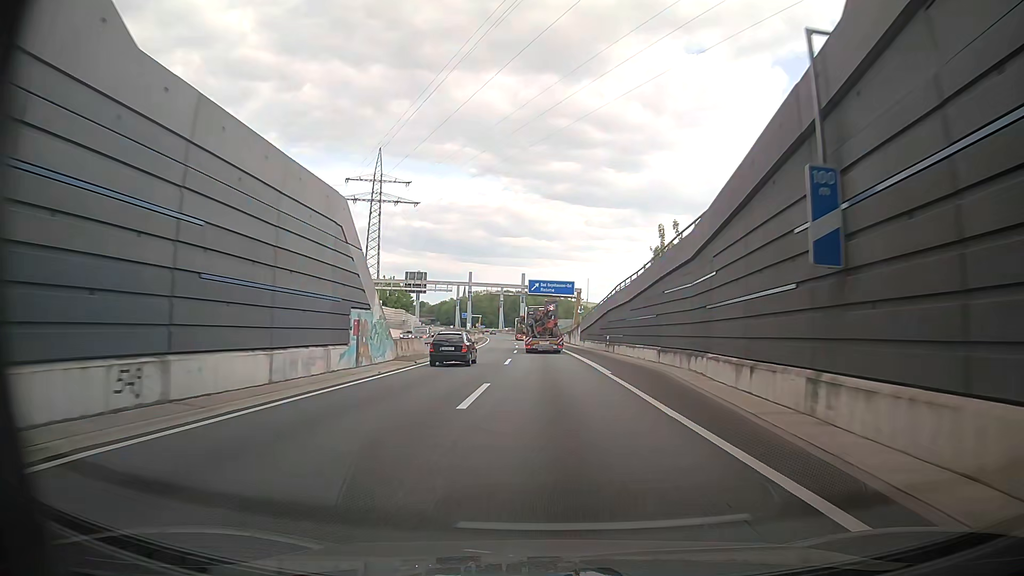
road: motorway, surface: asphalt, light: Day
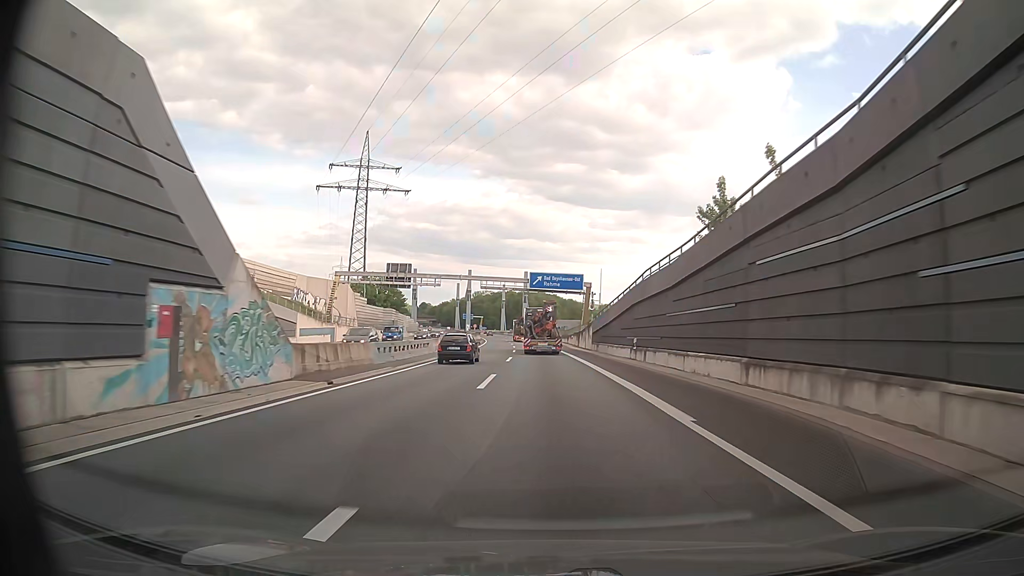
(+0.3, +13.2) m; +1°
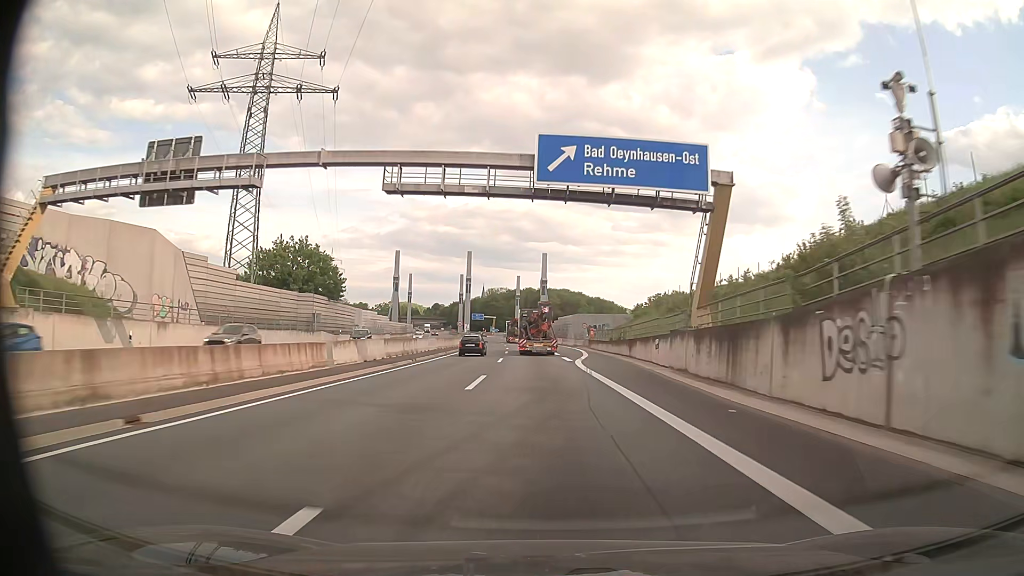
(-0.8, +54.7) m; -2°
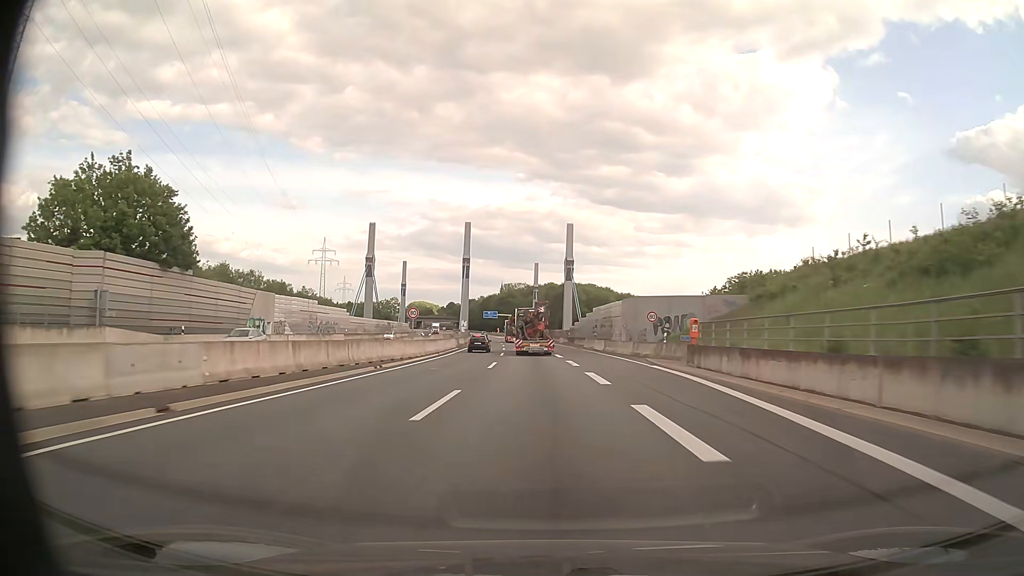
(-0.8, +43.0) m; -2°
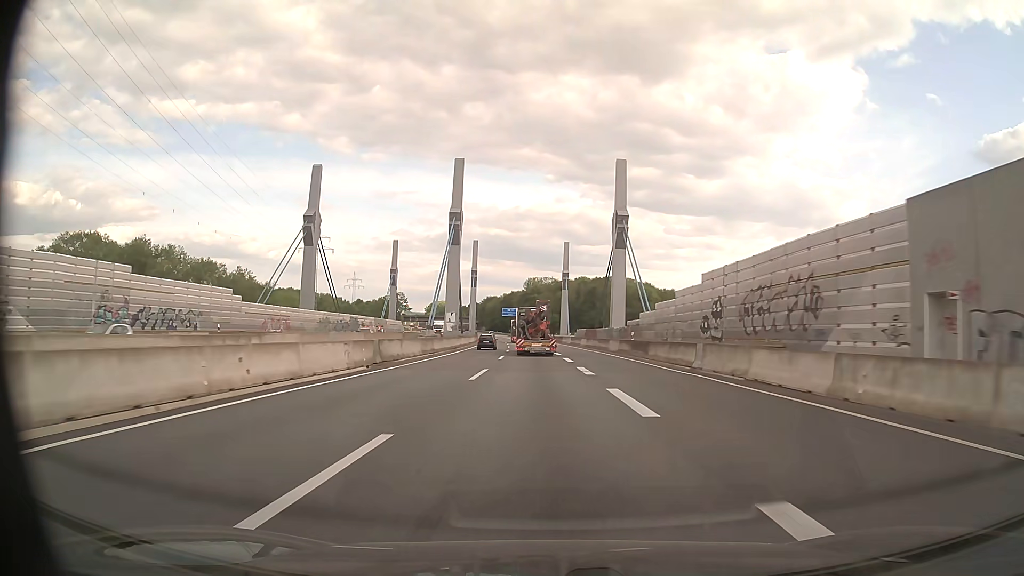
(-0.9, +44.2) m; -2°
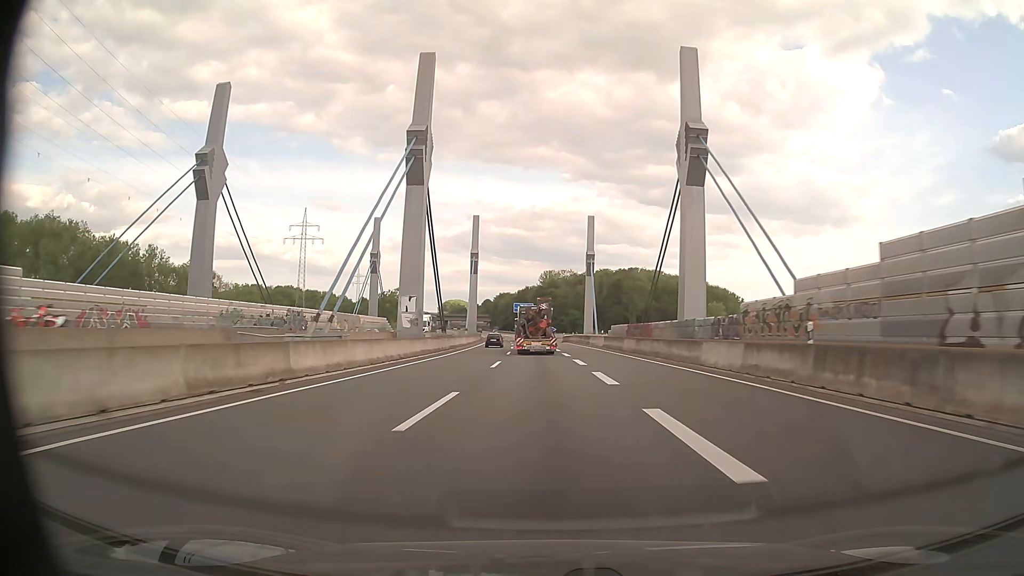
(-0.4, +29.8) m; -2°
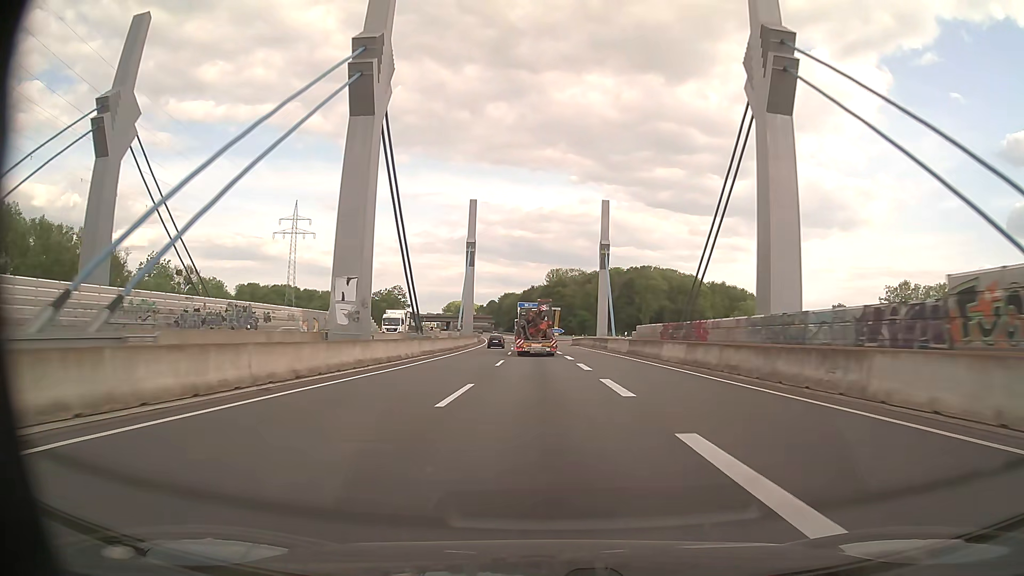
(-0.1, +15.0) m; -1°
